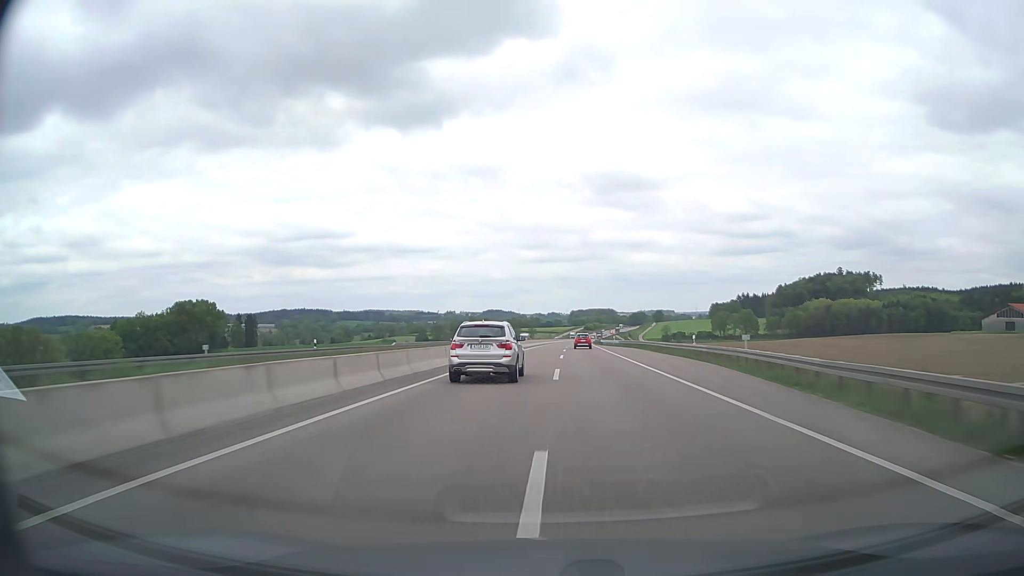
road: trunk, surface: asphalt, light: Day
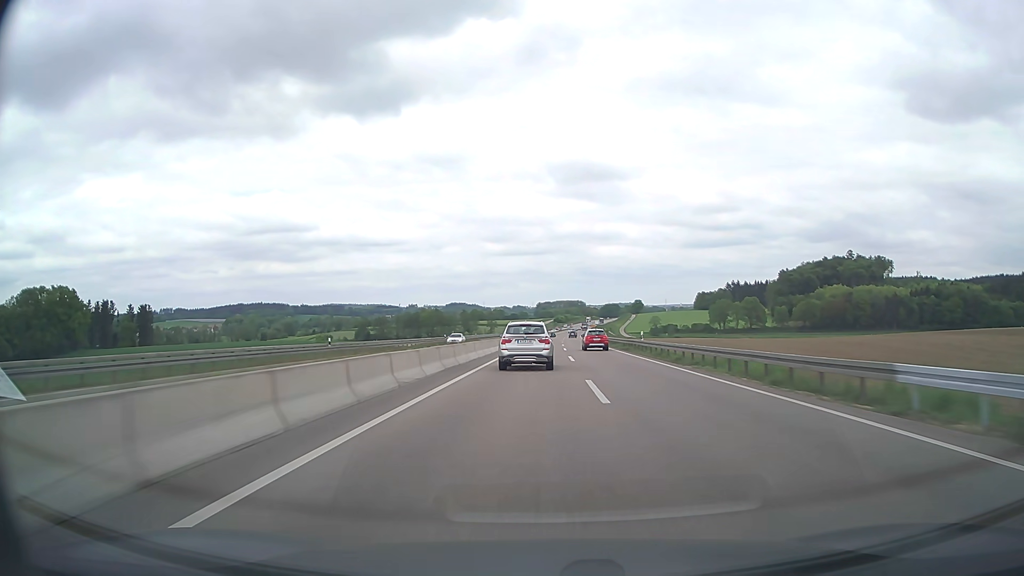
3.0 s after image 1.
(+2.5, +96.9) m; +3°
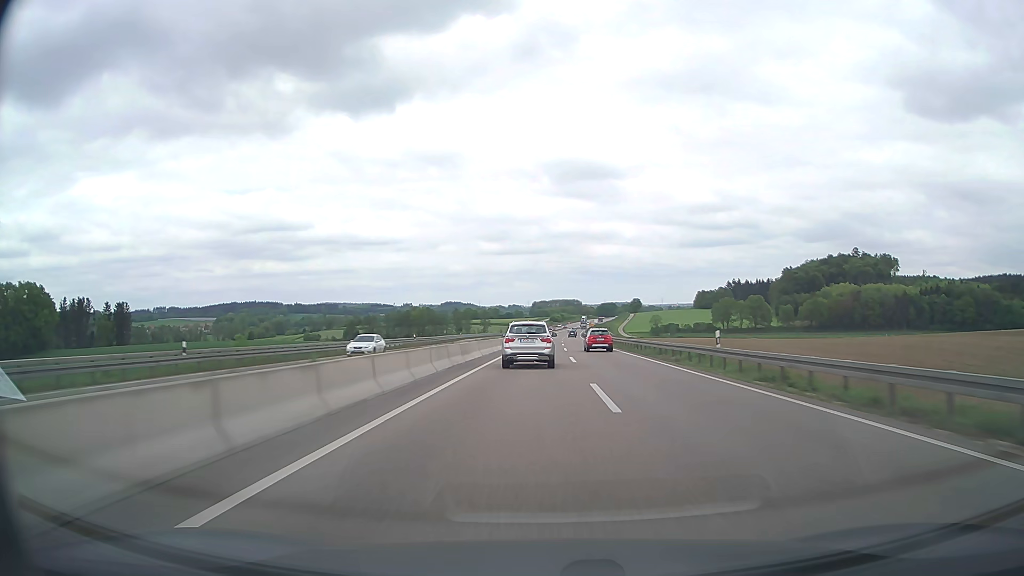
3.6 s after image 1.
(0.0, +19.4) m; 0°
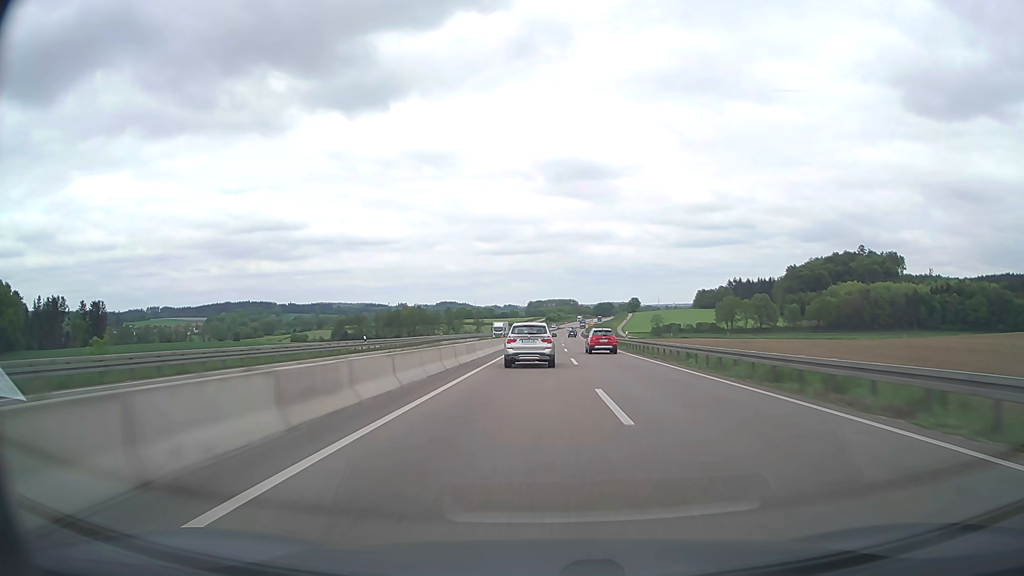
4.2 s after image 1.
(0.0, +19.3) m; 0°
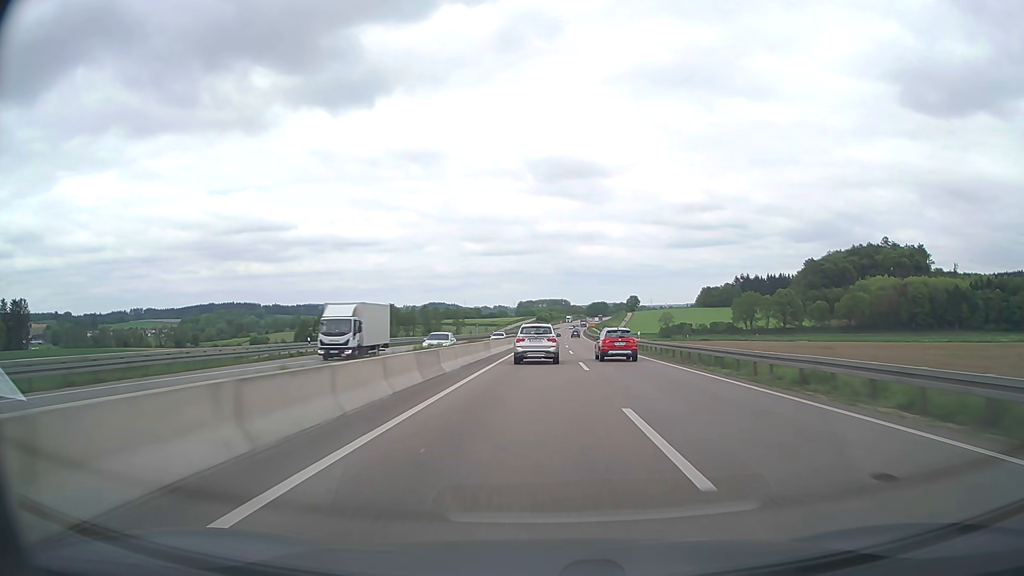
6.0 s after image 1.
(+0.4, +57.6) m; +1°
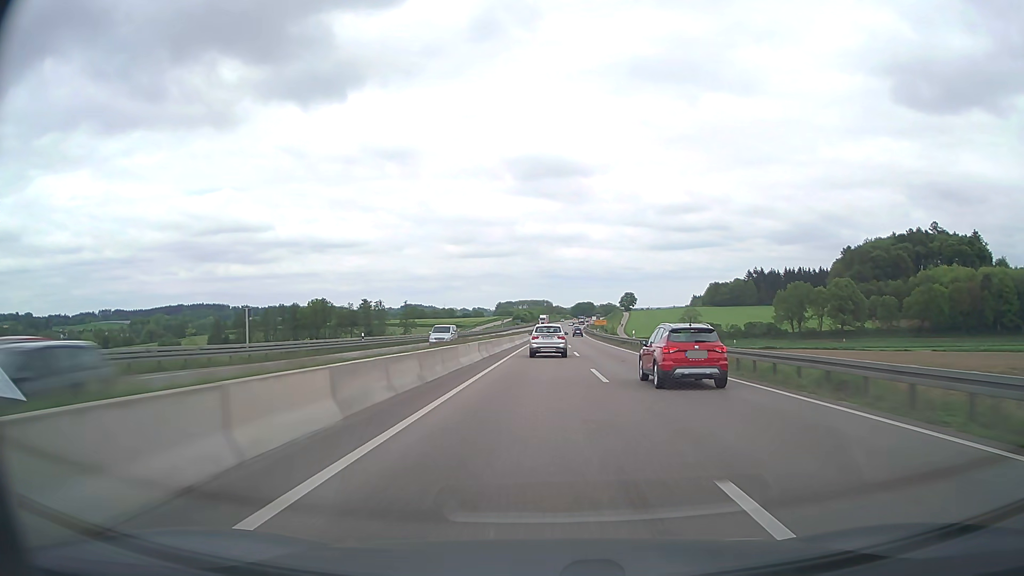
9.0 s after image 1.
(+1.4, +95.4) m; +2°
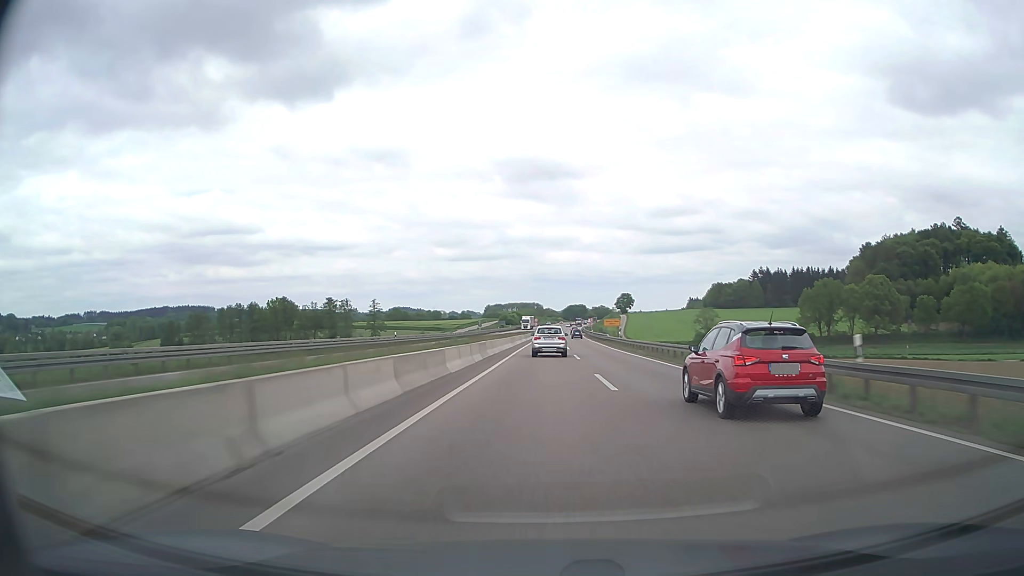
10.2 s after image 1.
(+0.2, +38.1) m; +1°
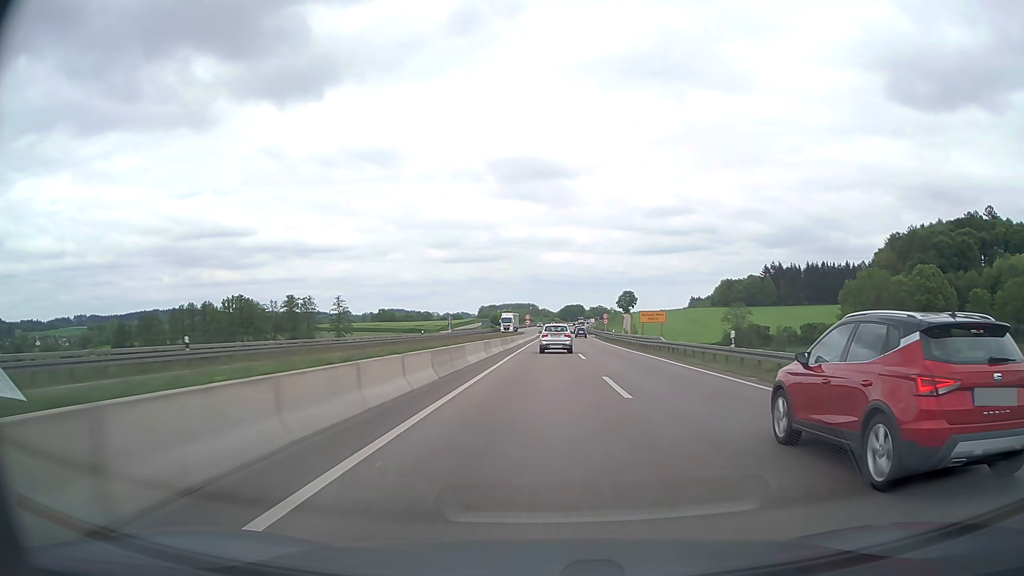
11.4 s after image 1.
(+0.2, +38.0) m; 0°
(0, +10) (0, +20) (0, +30) (0, +40) (0, +50) (+1, +60) (+1, +70) (+1, +80) (+1, +90) (+2, +100) m
